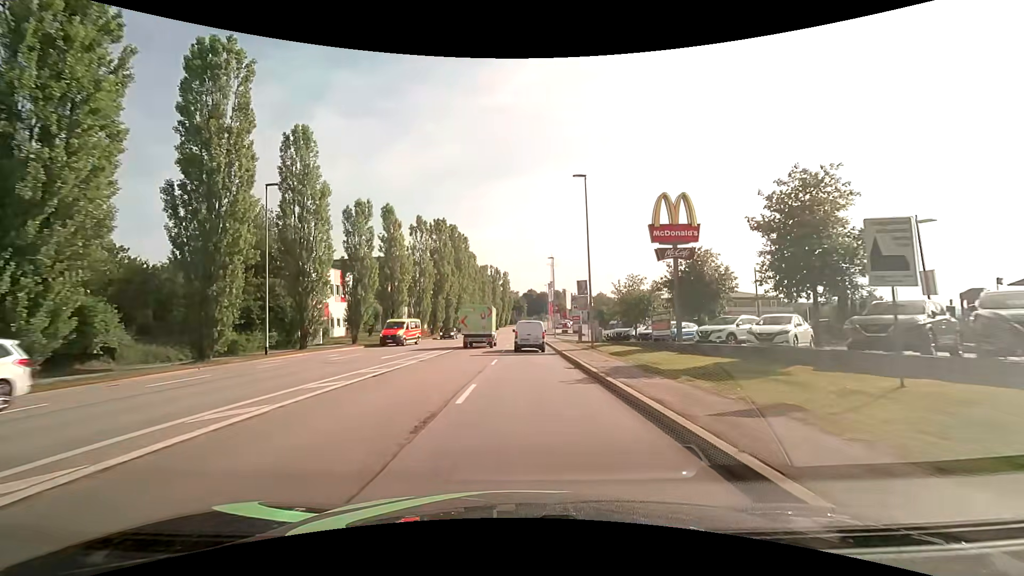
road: tertiary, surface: asphalt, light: Day
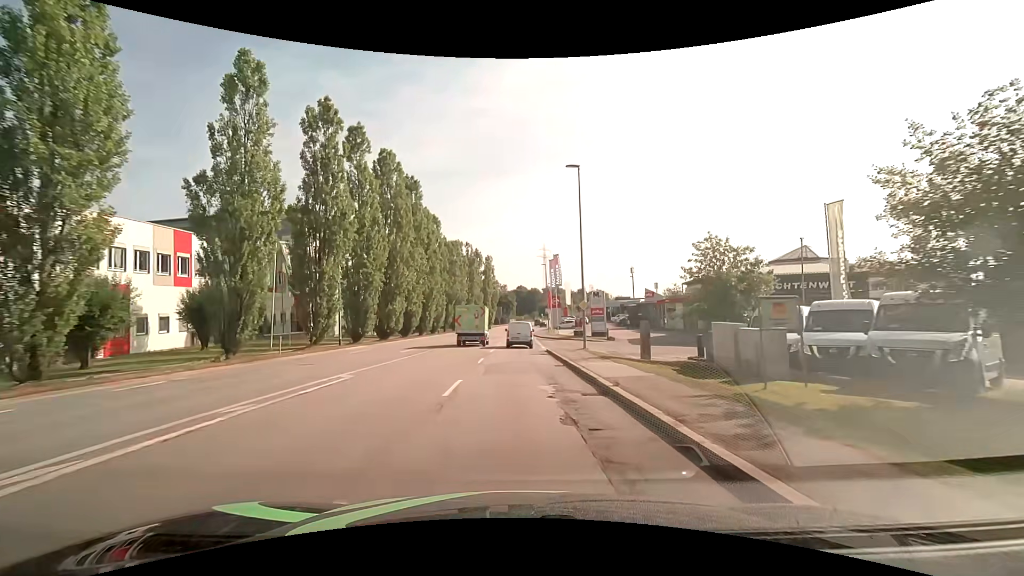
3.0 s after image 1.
(+0.5, +36.6) m; 0°
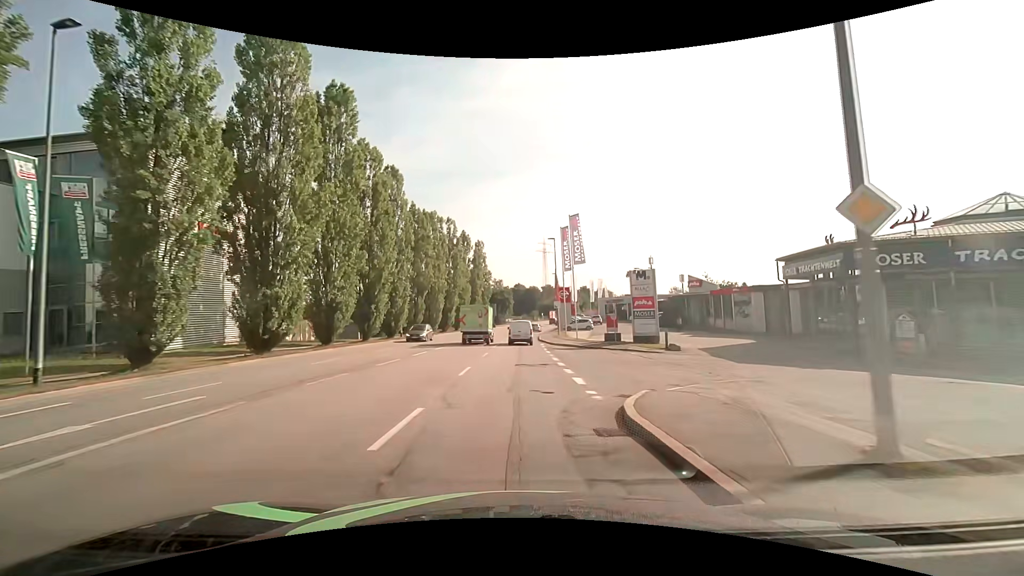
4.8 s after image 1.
(+0.5, +22.4) m; +1°
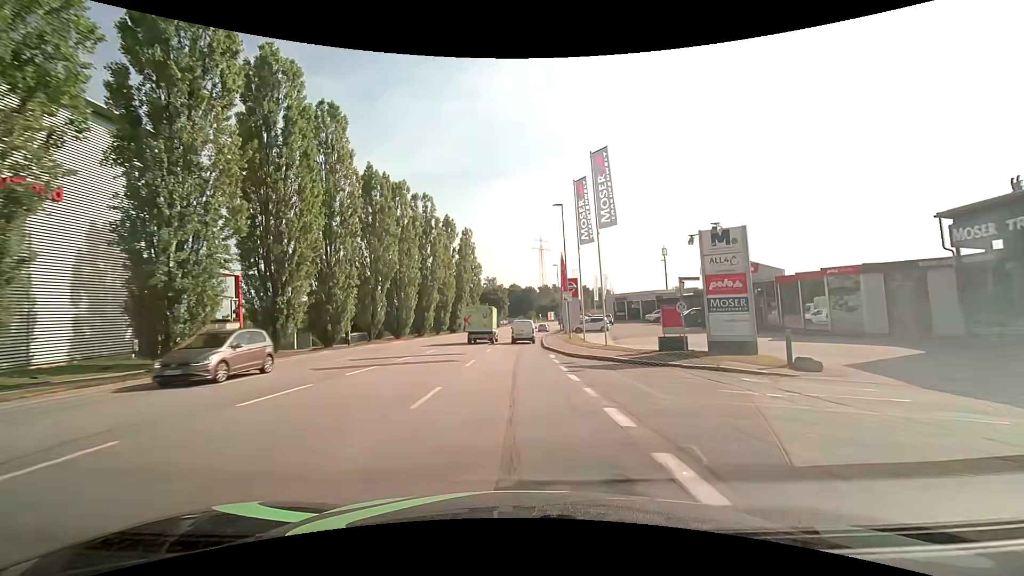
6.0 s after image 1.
(+0.1, +15.0) m; 0°
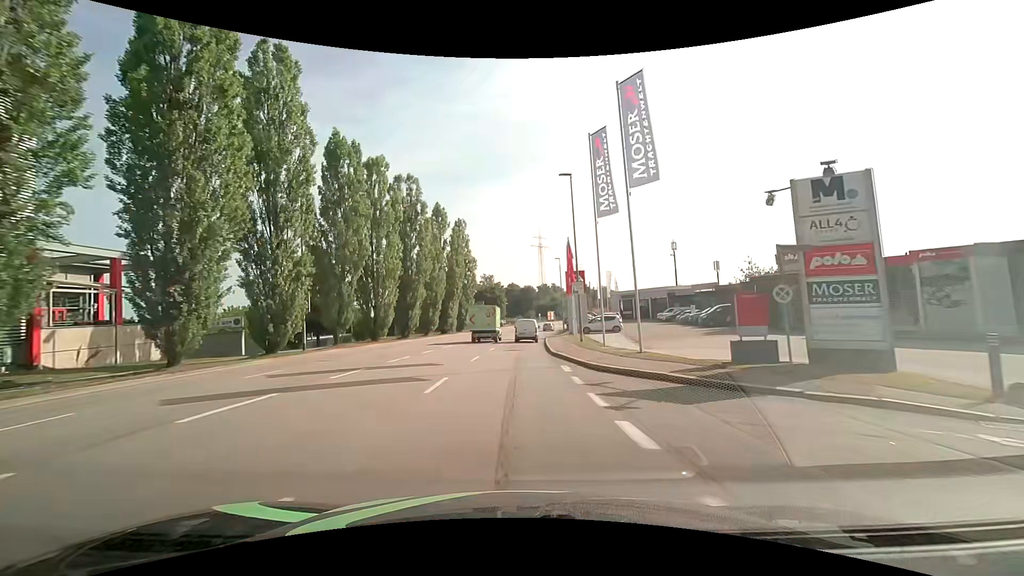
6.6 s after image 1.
(0.0, +7.5) m; +1°
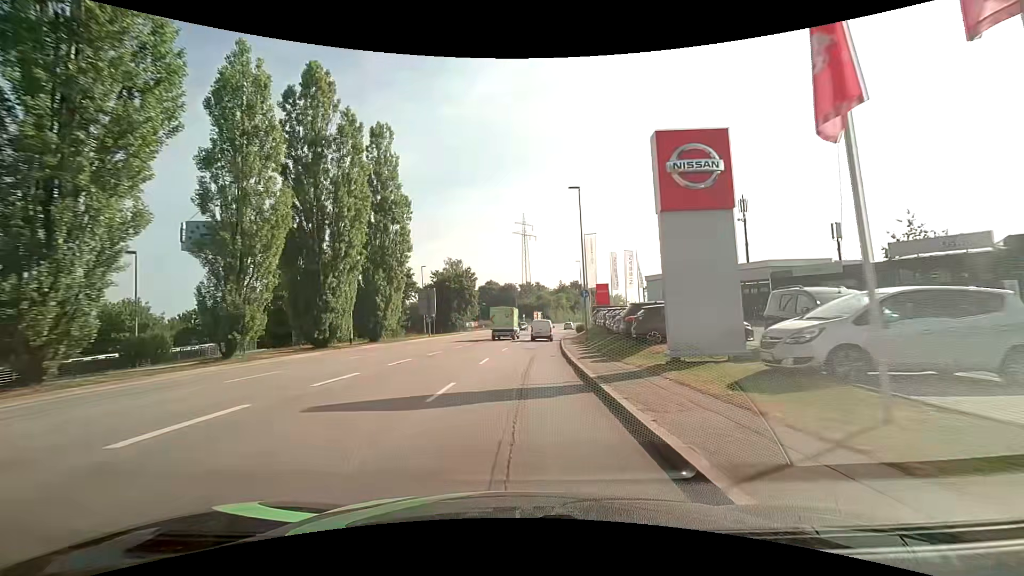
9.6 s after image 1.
(+0.3, +37.6) m; +2°
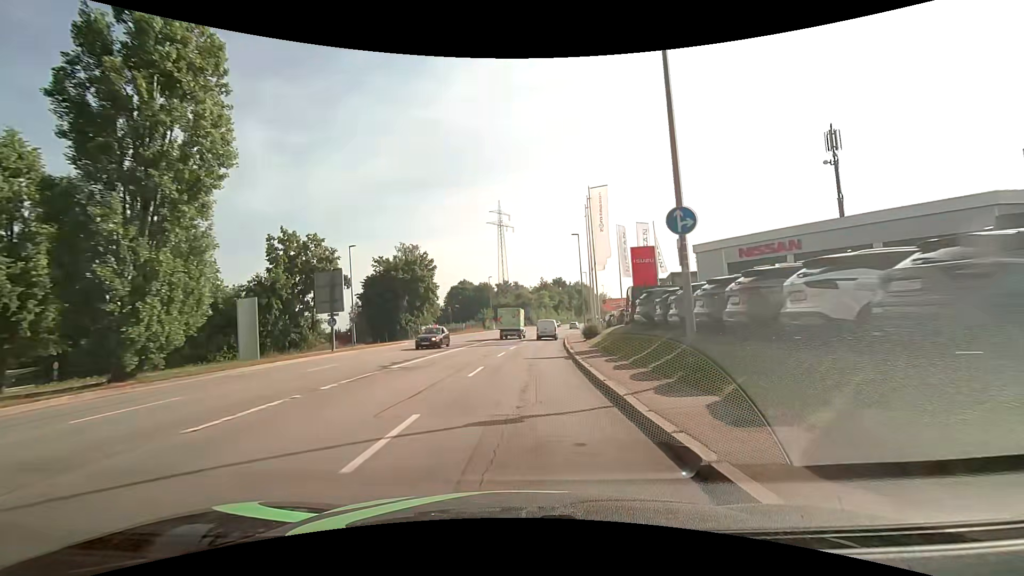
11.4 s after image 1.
(+0.4, +22.6) m; +3°
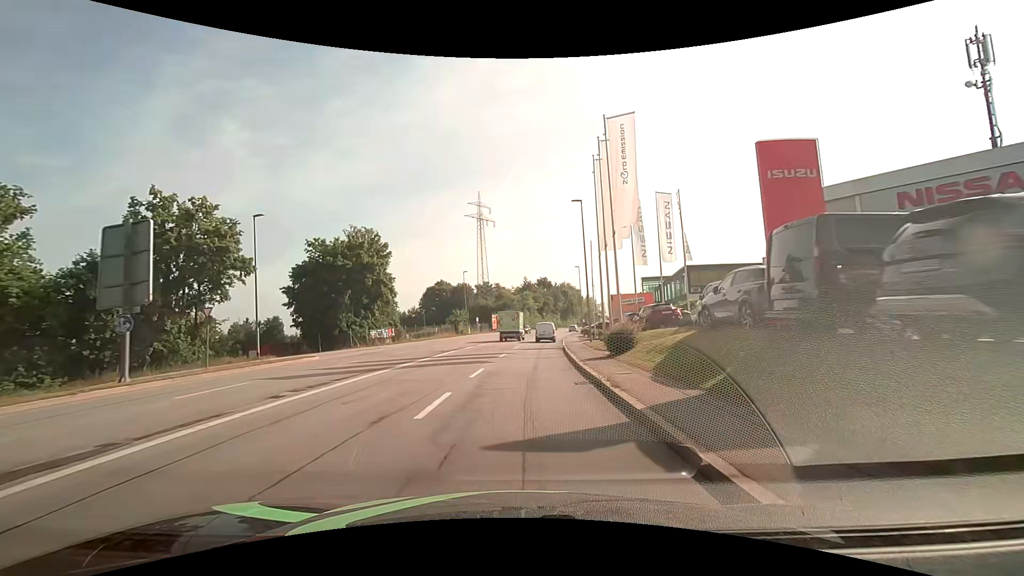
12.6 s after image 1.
(+0.1, +15.1) m; +2°
(0, +10) (0, +20) (+1, +30) (+2, +40) (+3, +50) (+4, +60) (+5, +70) (+6, +80) (+8, +89) (+10, +99) m
